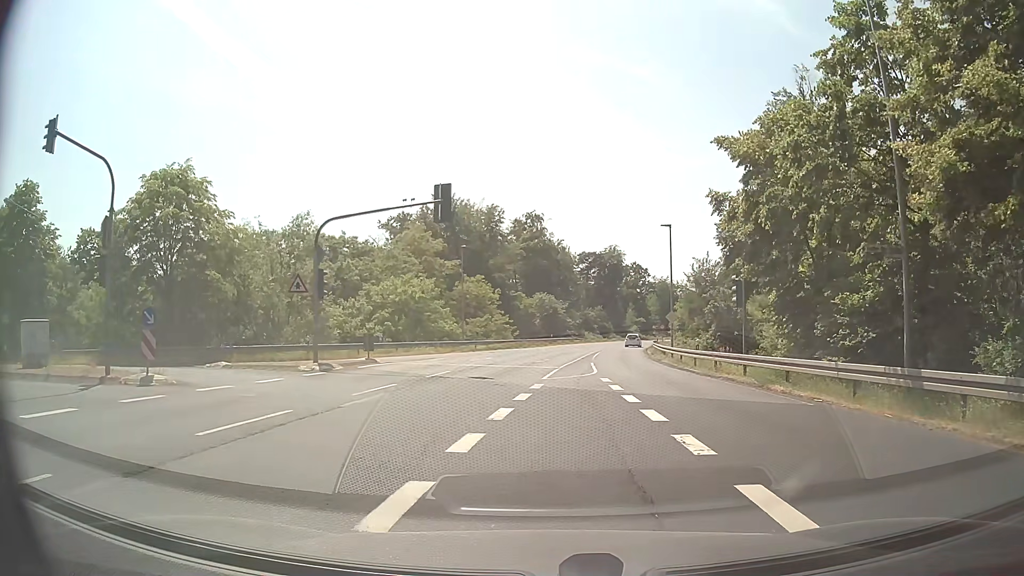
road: secondary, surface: asphalt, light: Day
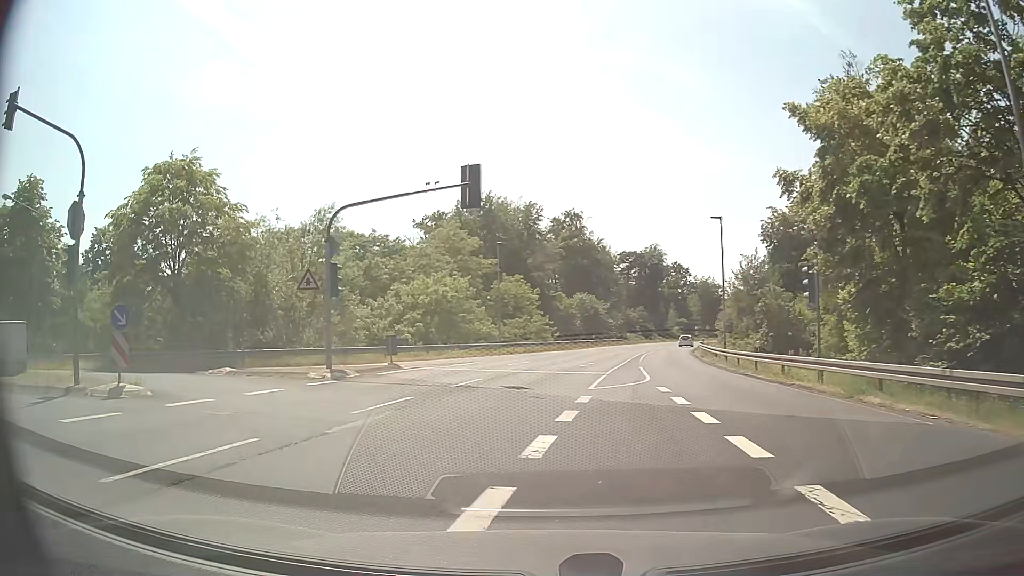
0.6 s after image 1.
(-0.1, +3.2) m; -3°
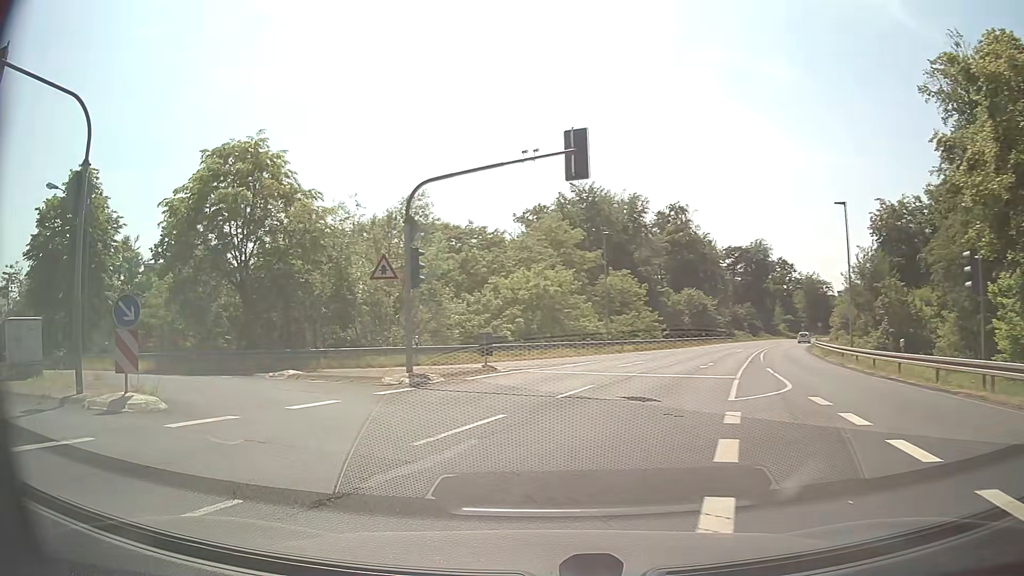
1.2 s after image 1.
(-0.3, +3.7) m; -9°
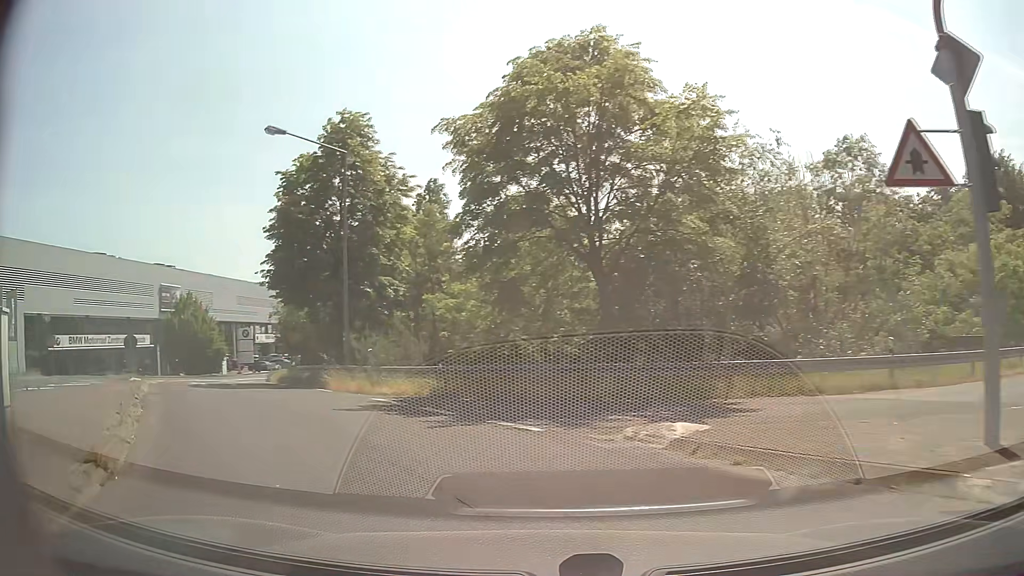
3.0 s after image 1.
(-3.7, +11.9) m; -33°
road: residential
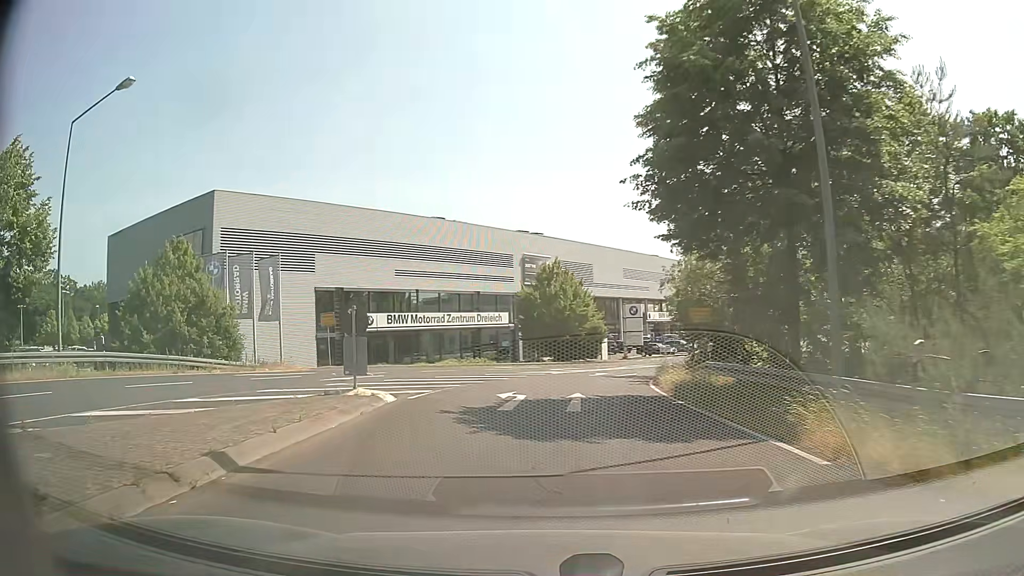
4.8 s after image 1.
(-4.4, +13.0) m; -34°
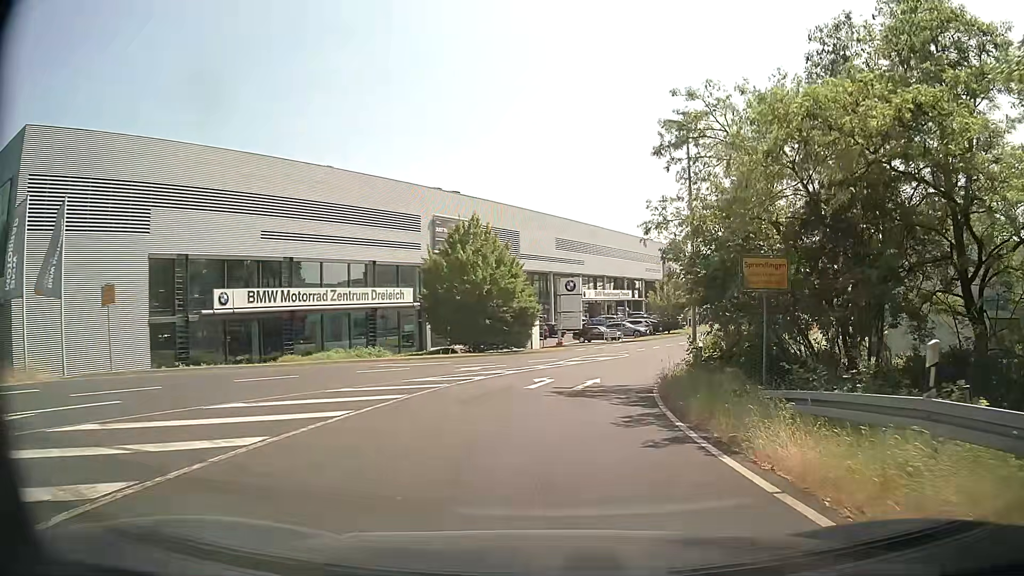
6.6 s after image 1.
(+0.5, +14.1) m; +7°
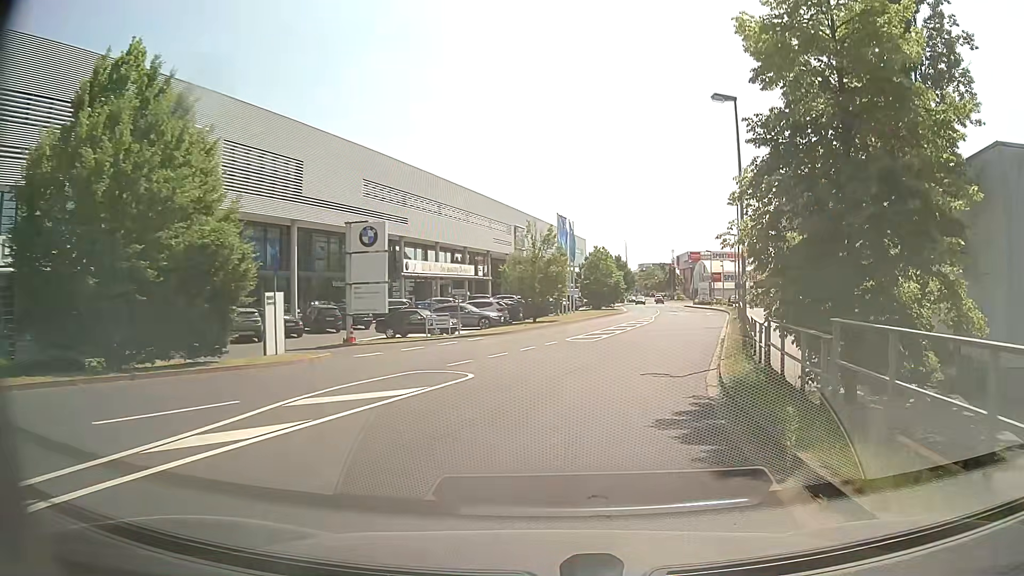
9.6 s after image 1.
(+2.9, +25.4) m; +14°
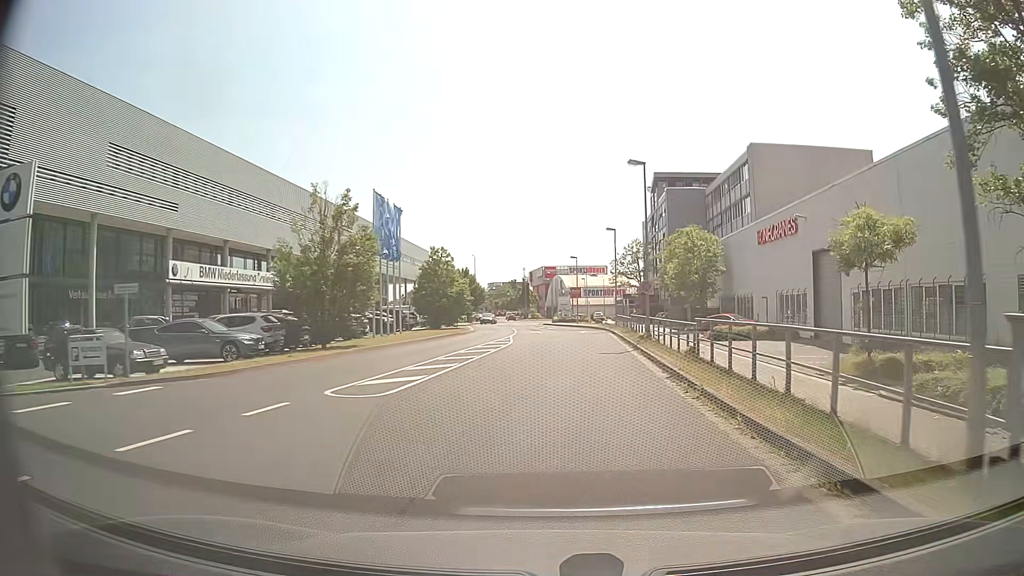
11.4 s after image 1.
(+1.9, +16.8) m; +12°
